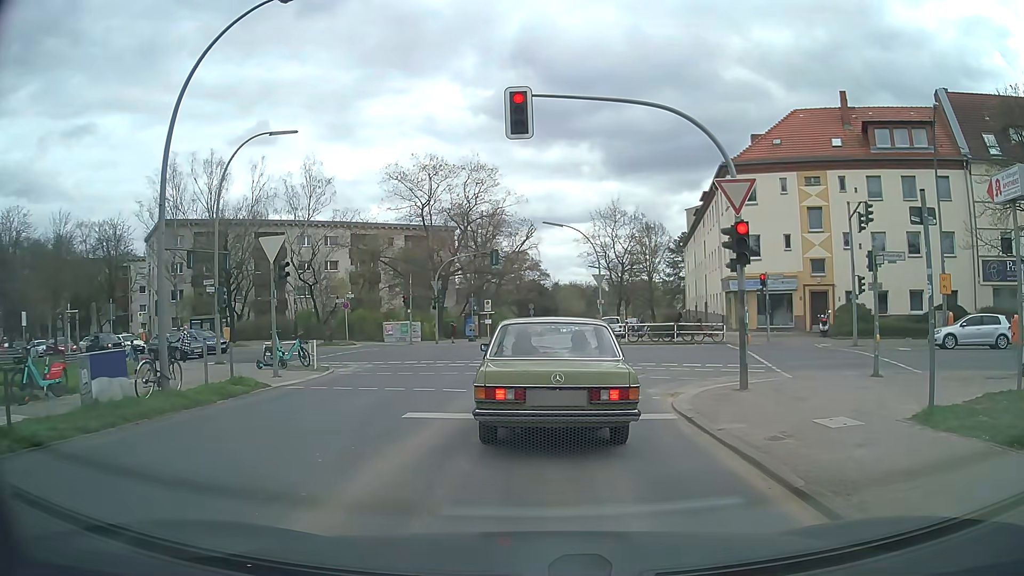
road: tertiary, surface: asphalt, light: Day
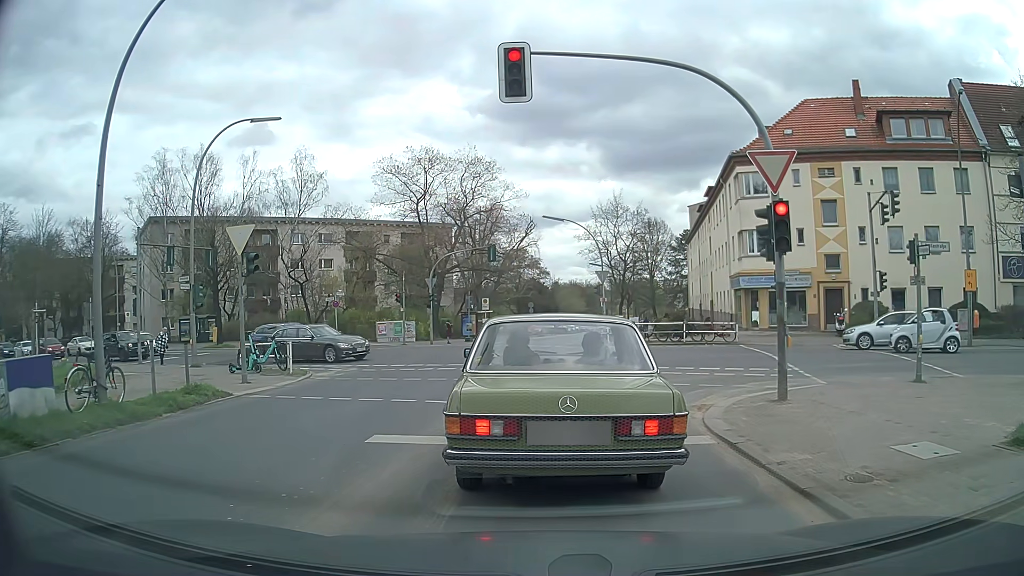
(+0.1, +2.0) m; +2°
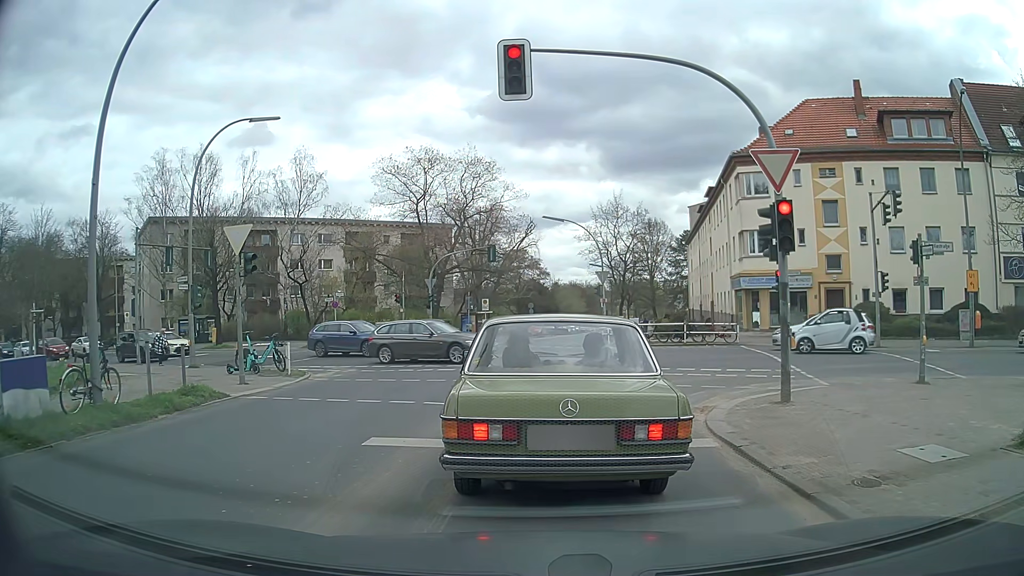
(0.0, +0.1) m; 0°
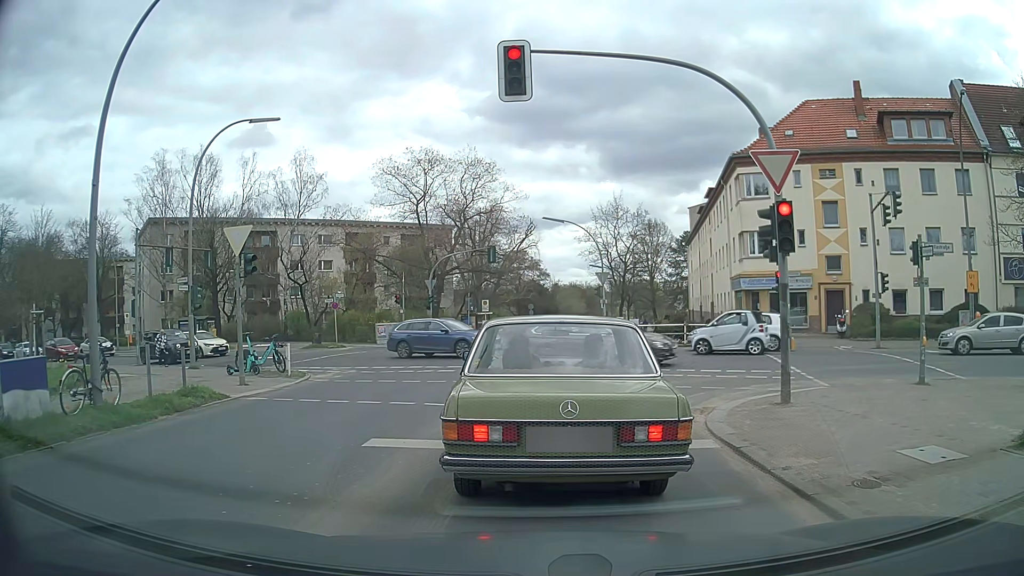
(0.0, 0.0) m; 0°
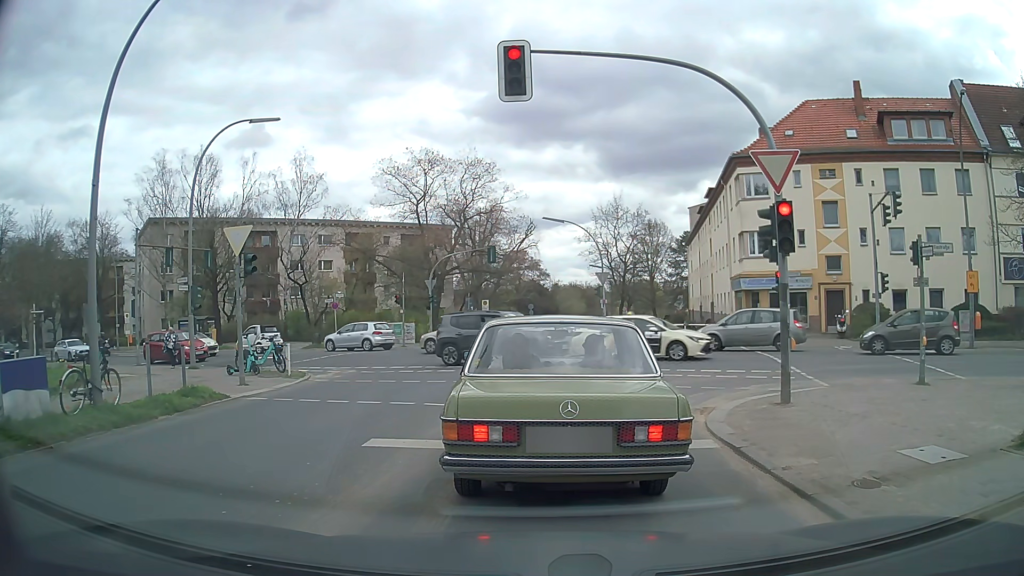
(0.0, +0.1) m; 0°
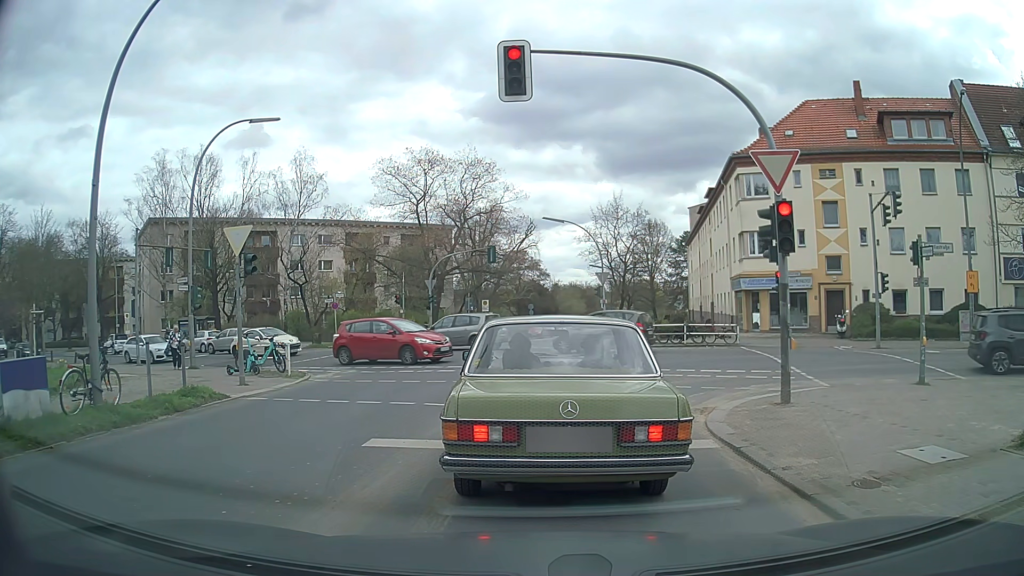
(0.0, 0.0) m; 0°
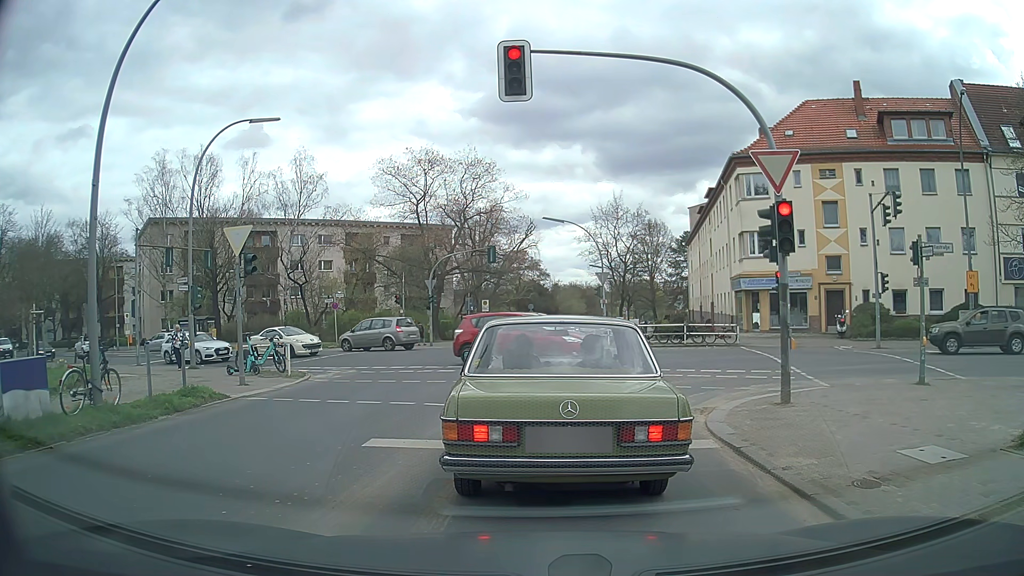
(0.0, 0.0) m; 0°
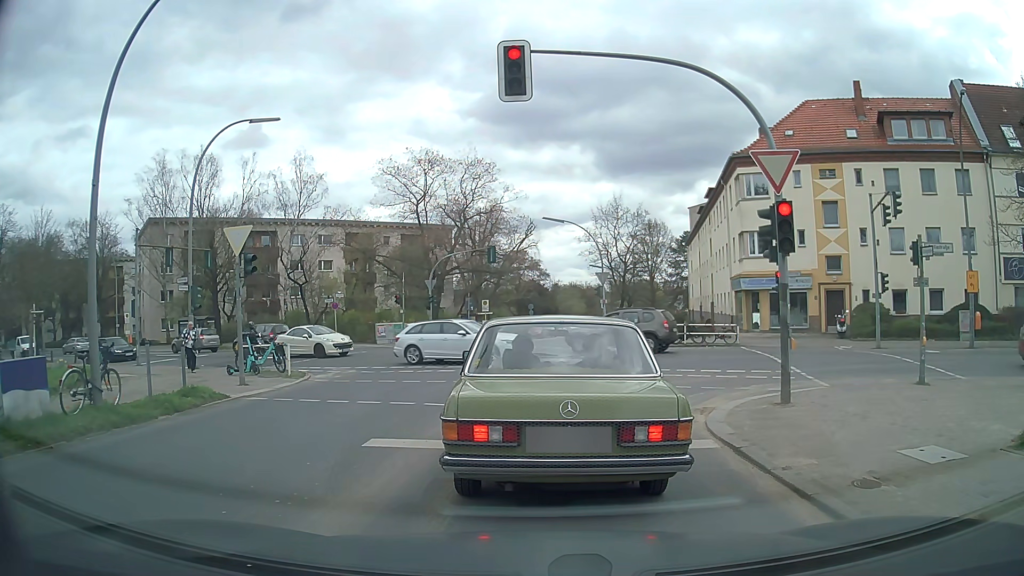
(0.0, 0.0) m; 0°
